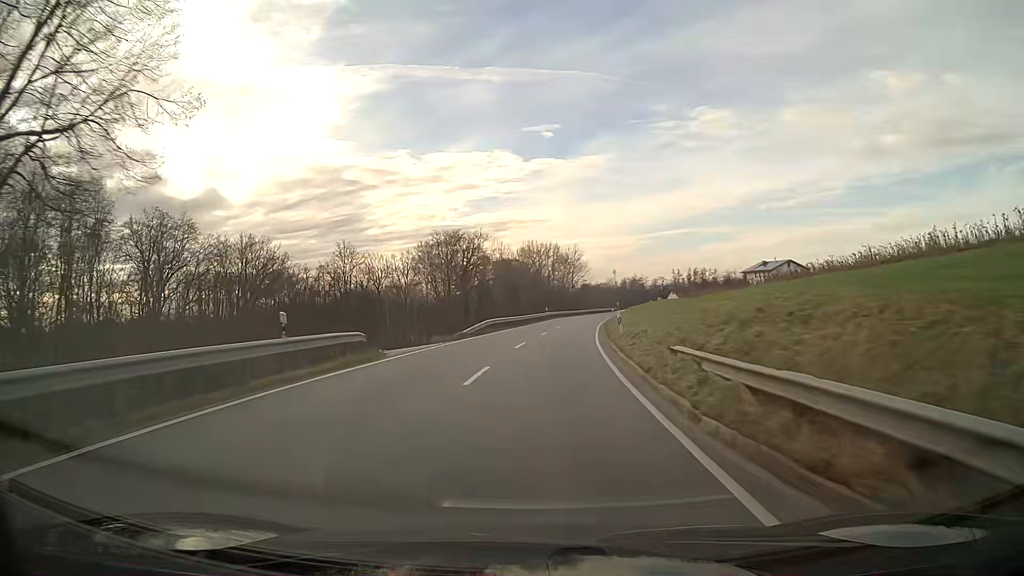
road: secondary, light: Day
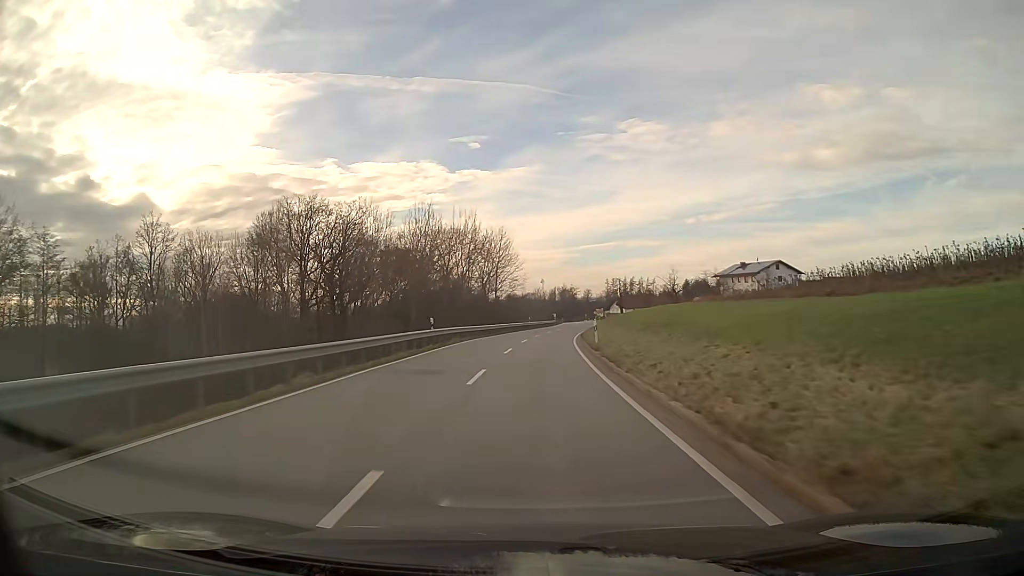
(+2.5, +46.1) m; +6°
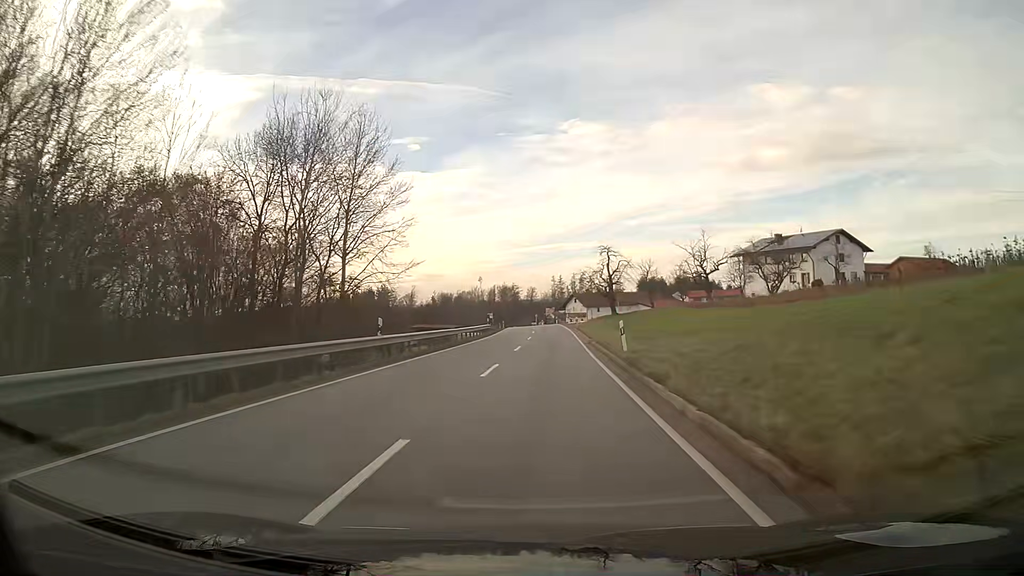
(+2.4, +58.5) m; +5°
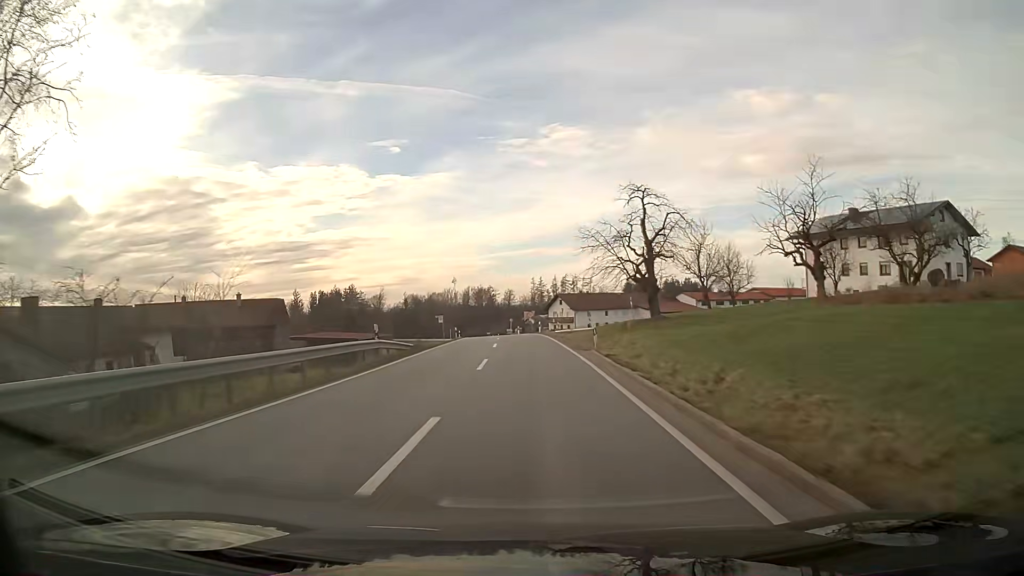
(+0.6, +34.2) m; +1°
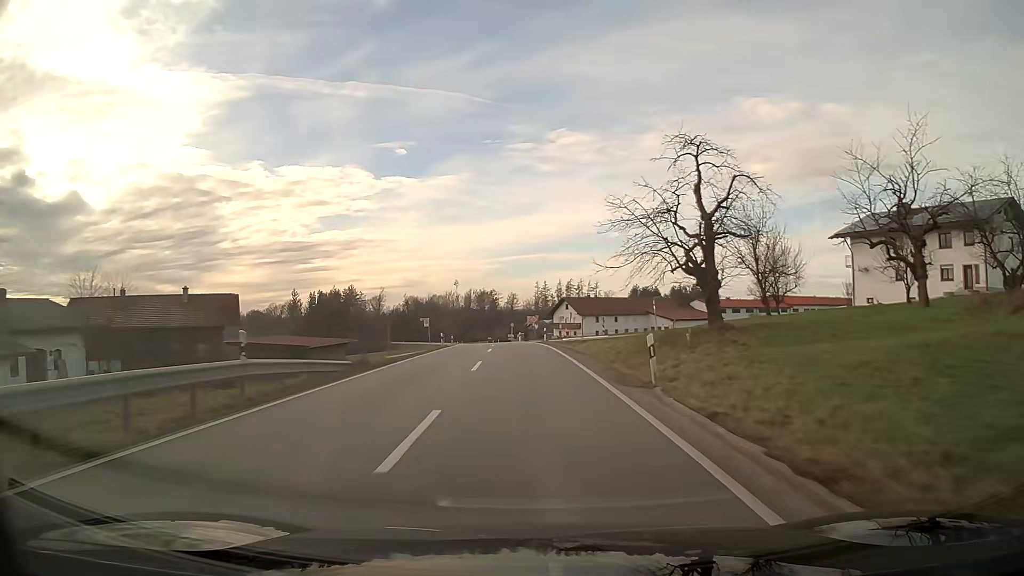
(0.0, +11.3) m; -1°
